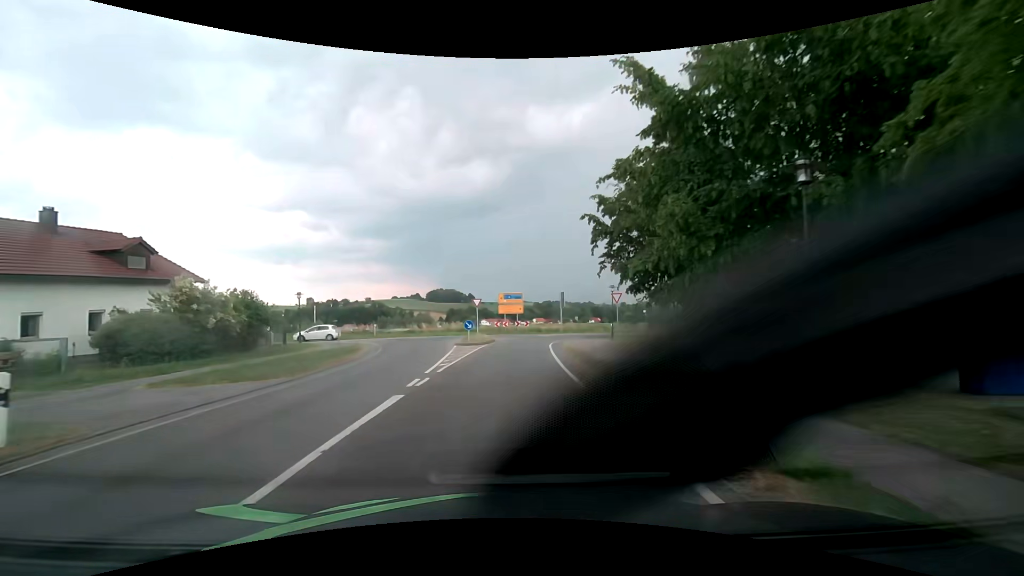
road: secondary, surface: asphalt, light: Day
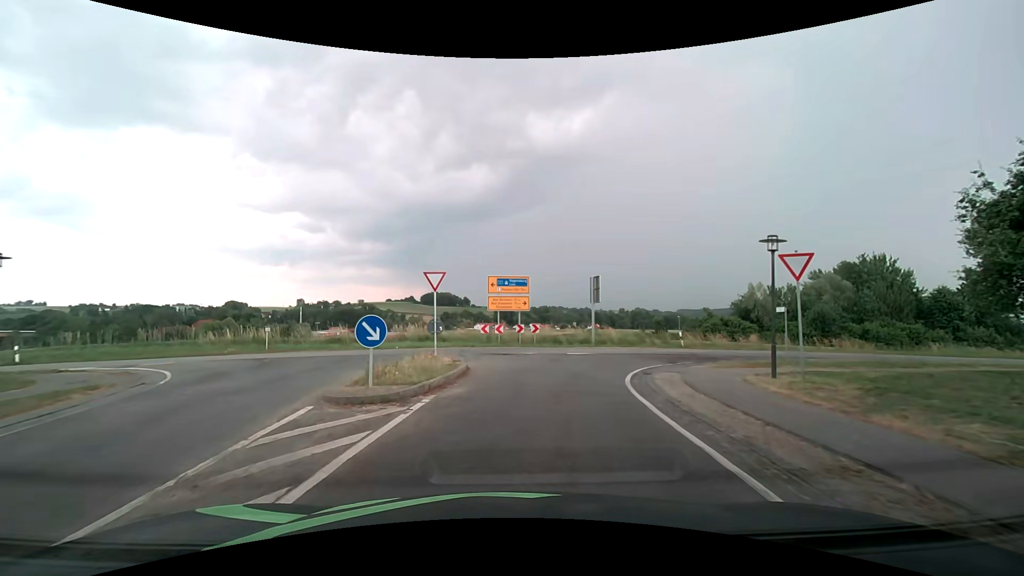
(0.0, +21.3) m; 0°
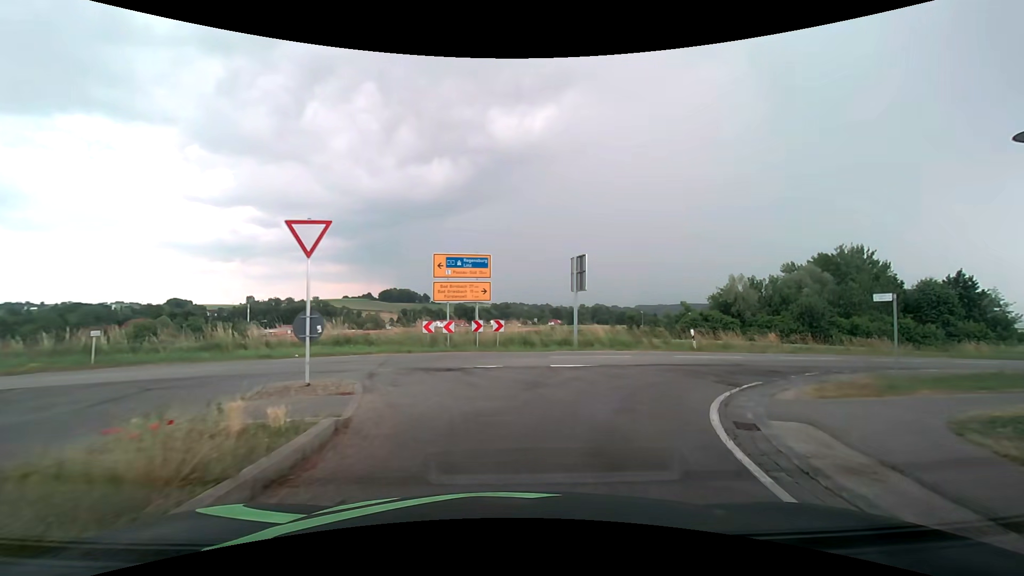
(+0.2, +8.1) m; +4°
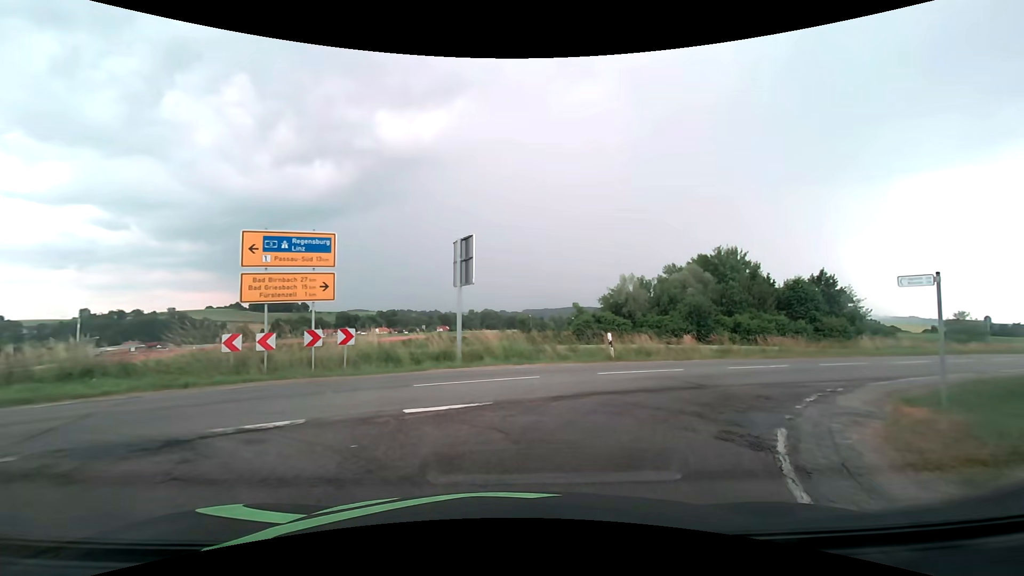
(+0.7, +6.1) m; +13°
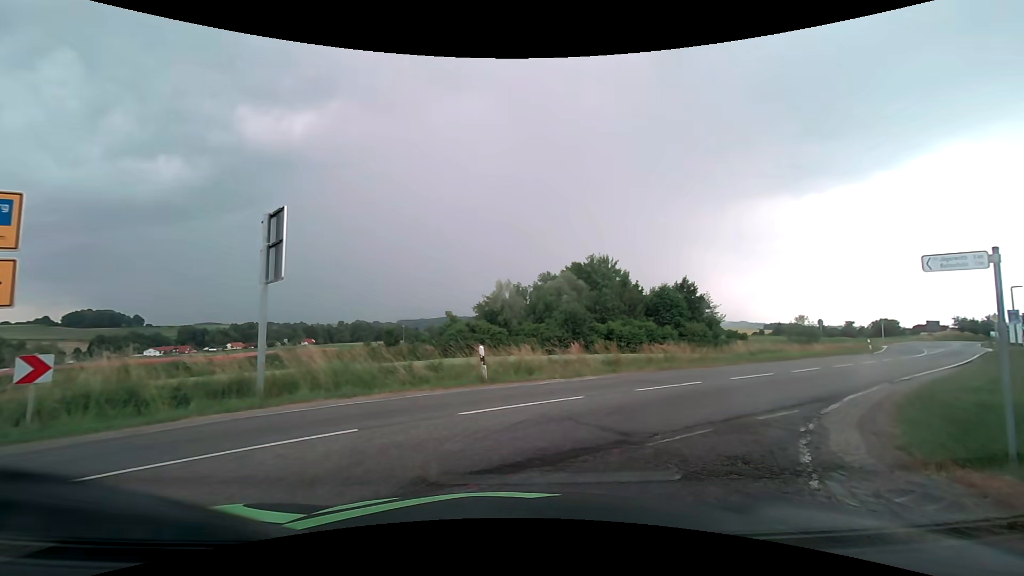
(+0.6, +4.7) m; +14°
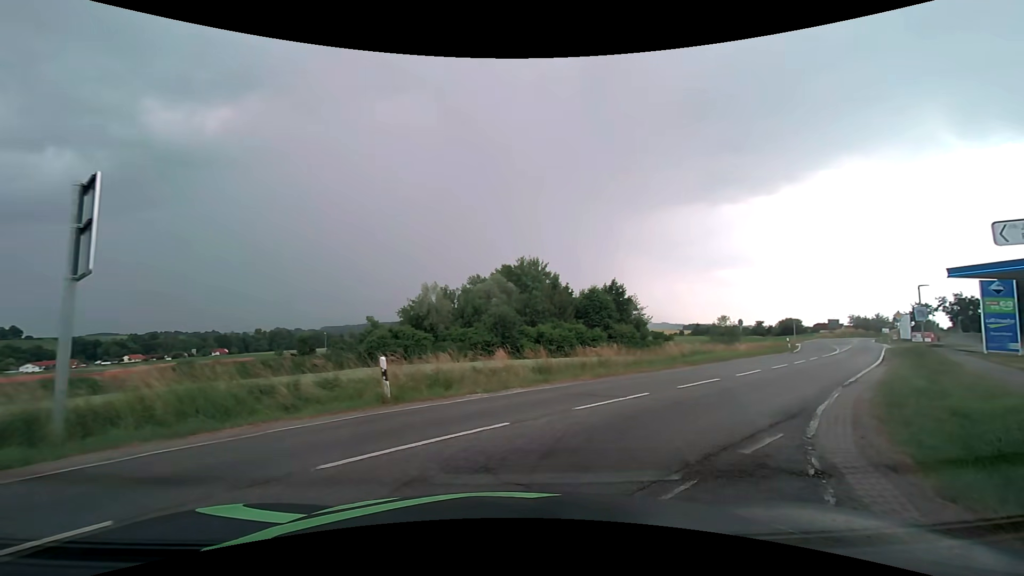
(+0.2, +2.5) m; +7°
